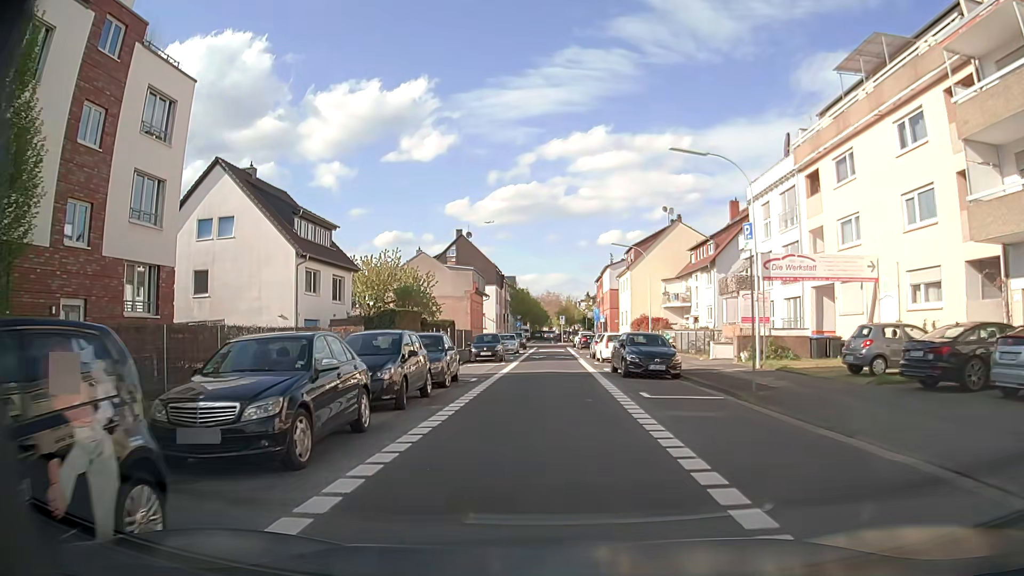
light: Day
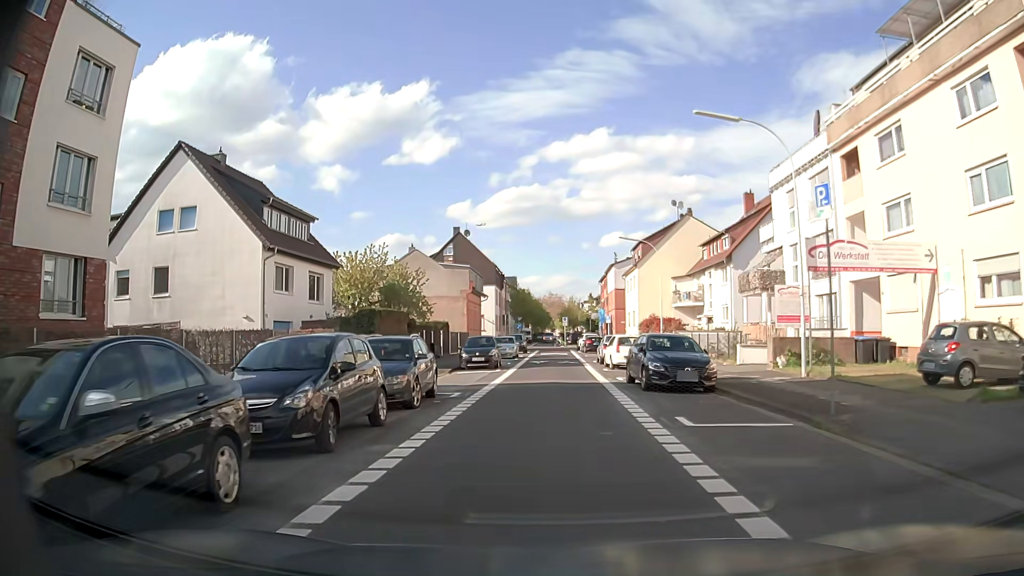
(0.0, +4.4) m; 0°
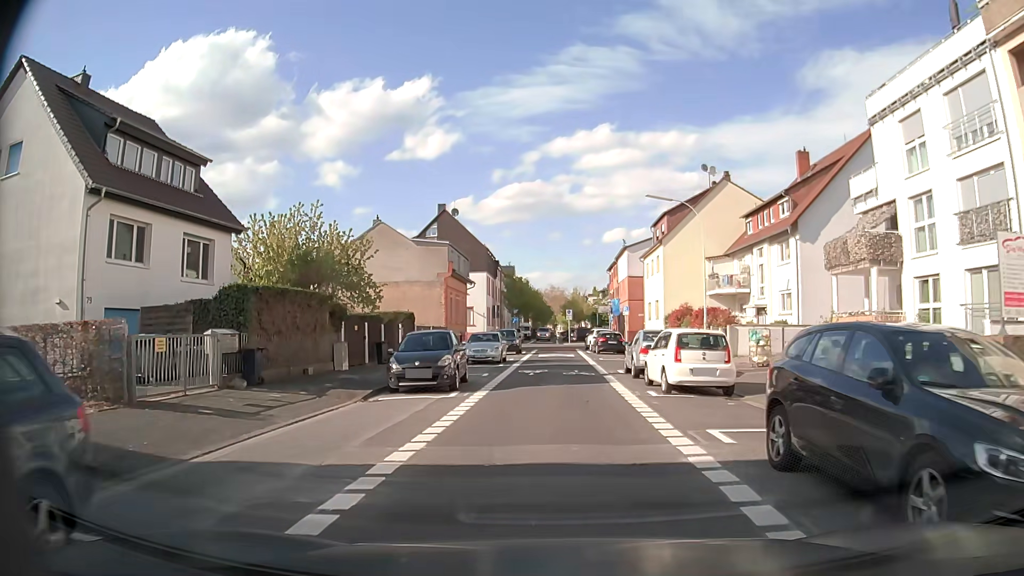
(-0.2, +13.2) m; -1°
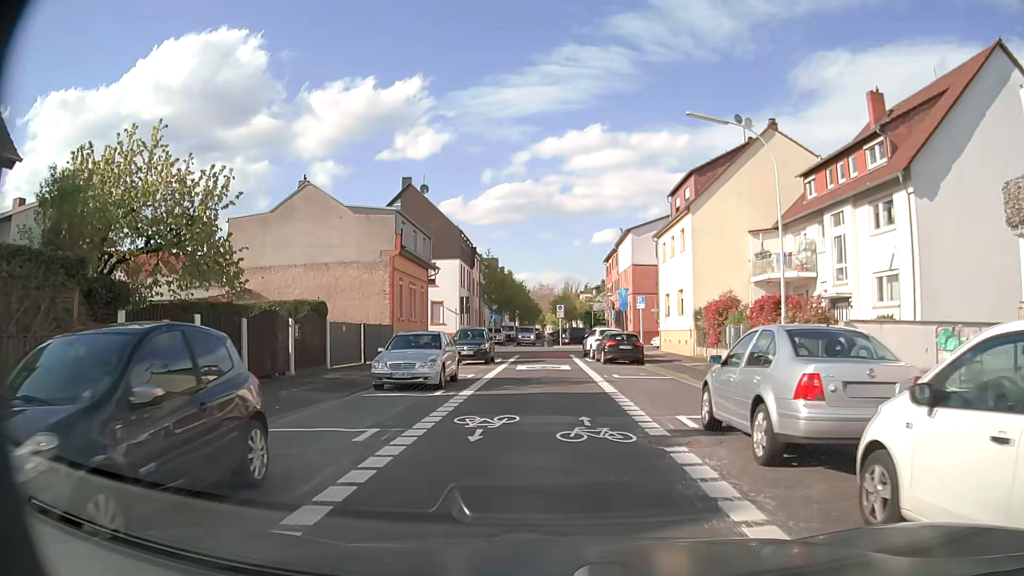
(0.0, +13.3) m; +1°
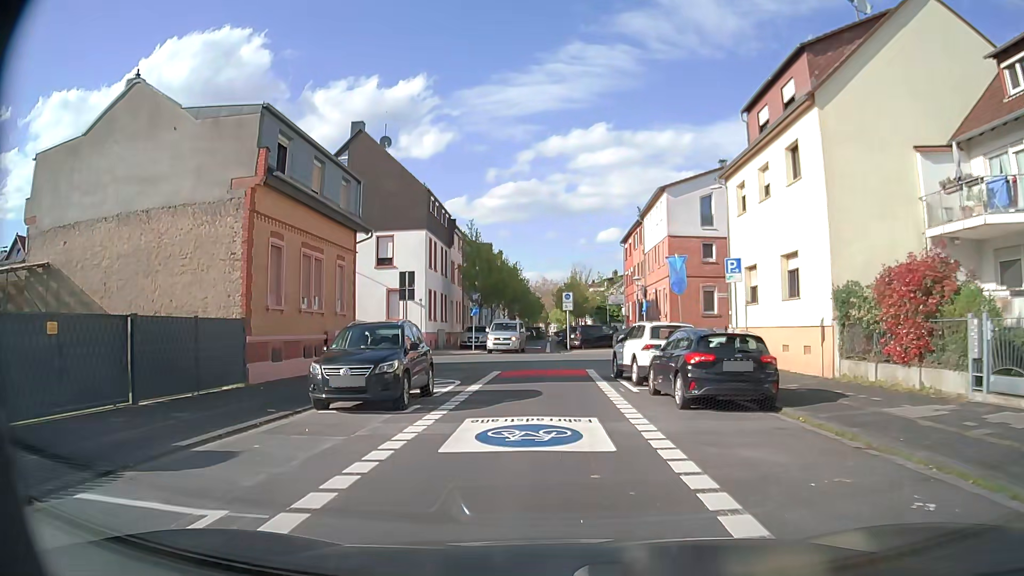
(-0.1, +17.2) m; -1°
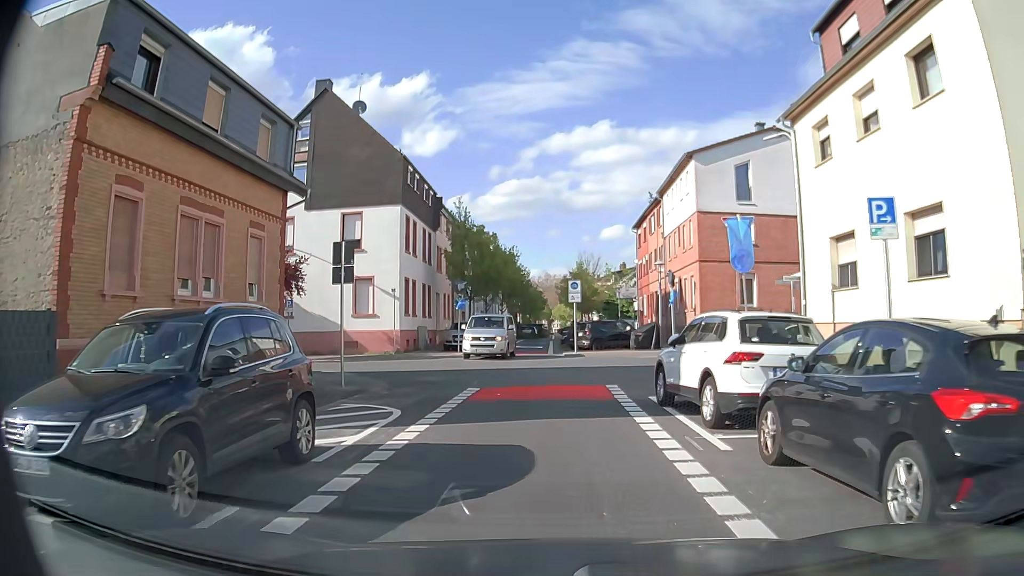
(0.0, +7.8) m; 0°
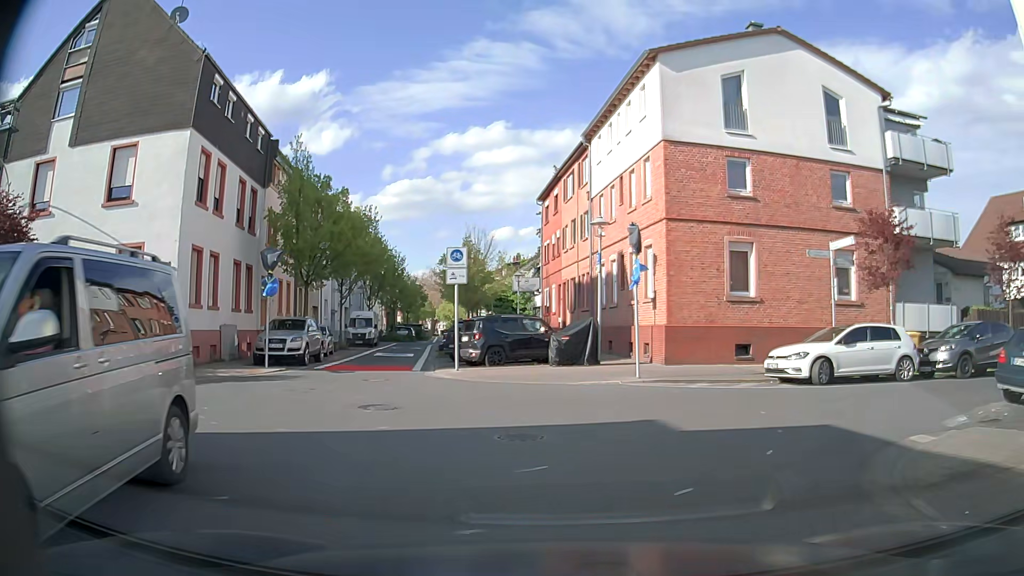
(+0.1, +13.6) m; +9°
